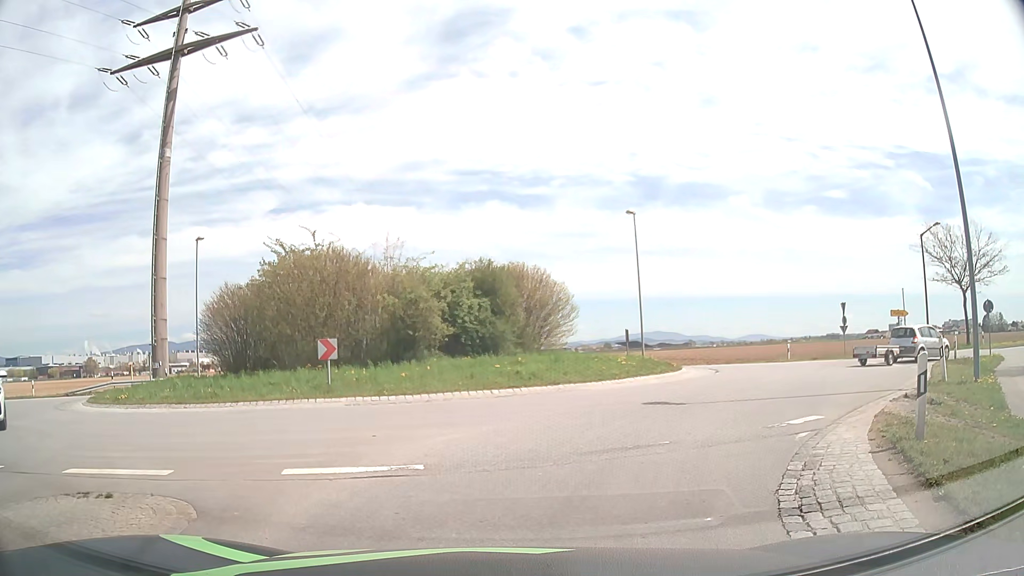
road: tertiary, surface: asphalt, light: Day
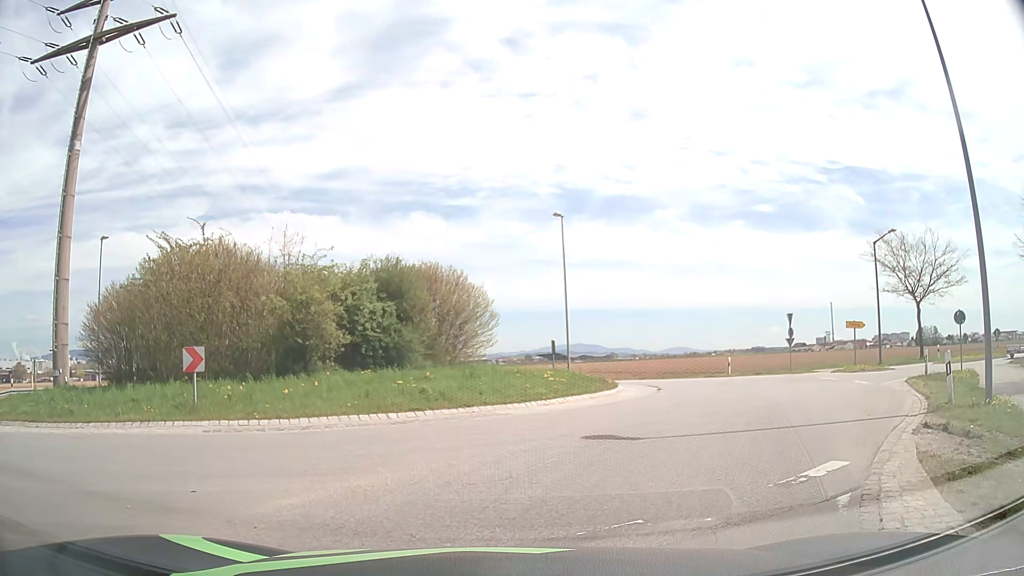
(+0.1, +3.5) m; +6°
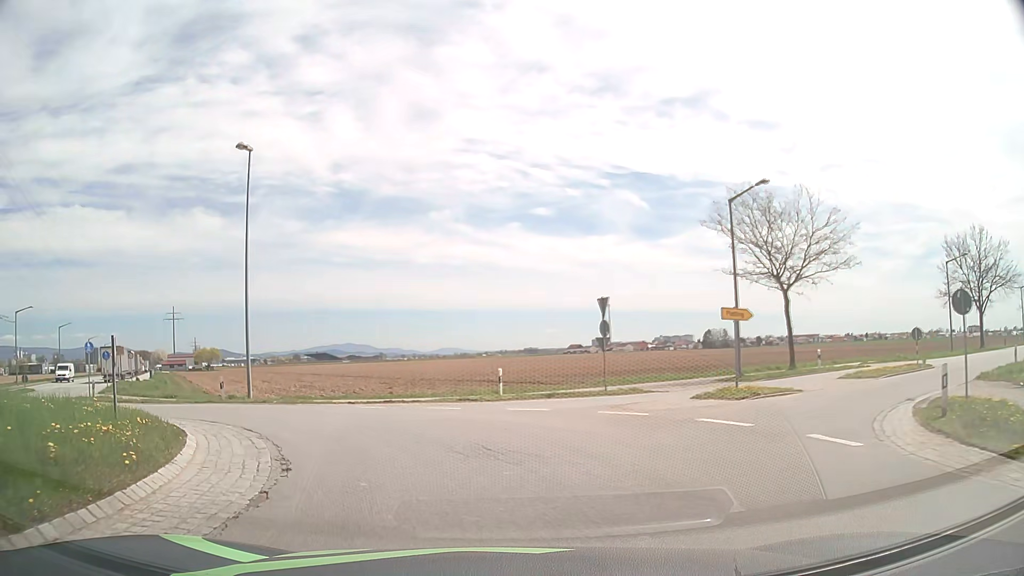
(+4.4, +14.9) m; +20°
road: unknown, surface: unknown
(-2, +10) (-8, +18) (-16, +23) (-24, +29) (-31, +36) (-36, +45) (-42, +53) (-47, +62) (-52, +70) (-58, +79) m
